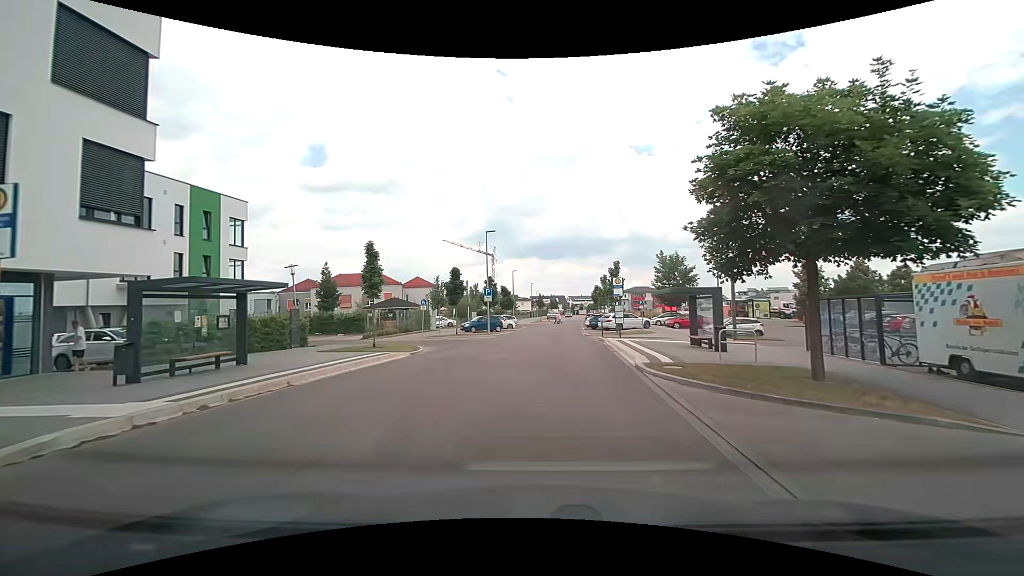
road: tertiary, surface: asphalt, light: Day
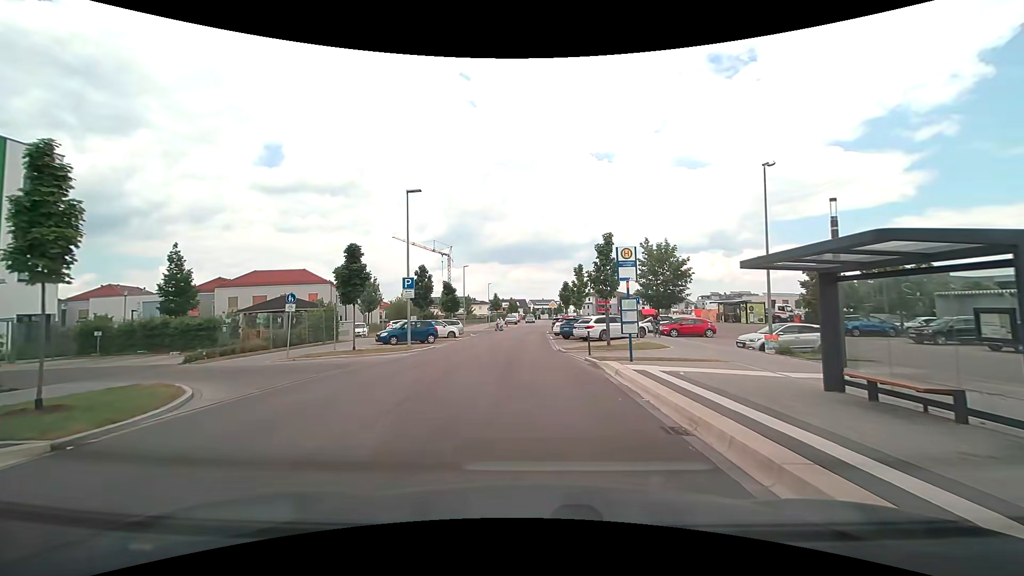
(+0.7, +13.6) m; +5°
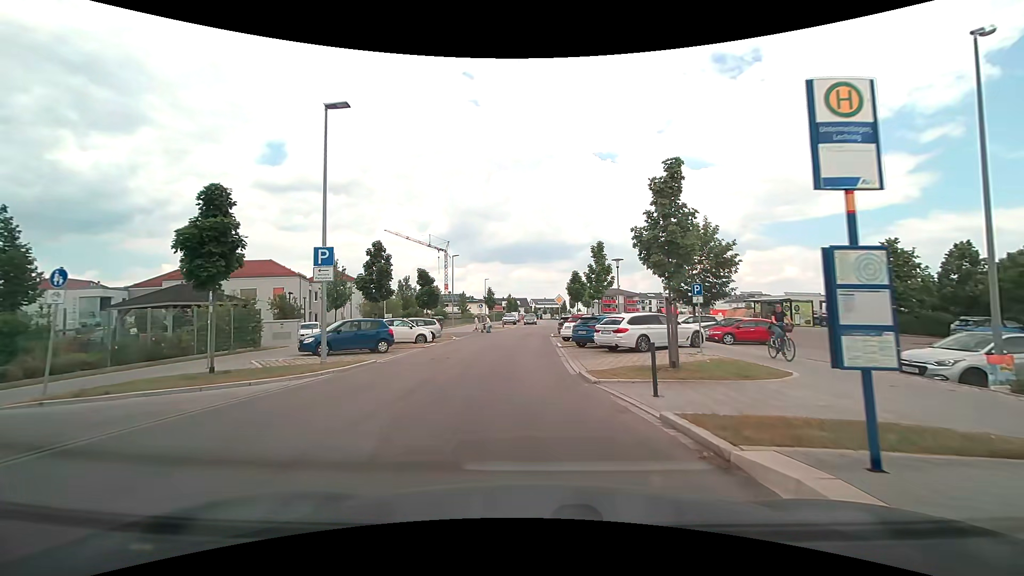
(0.0, +10.4) m; 0°
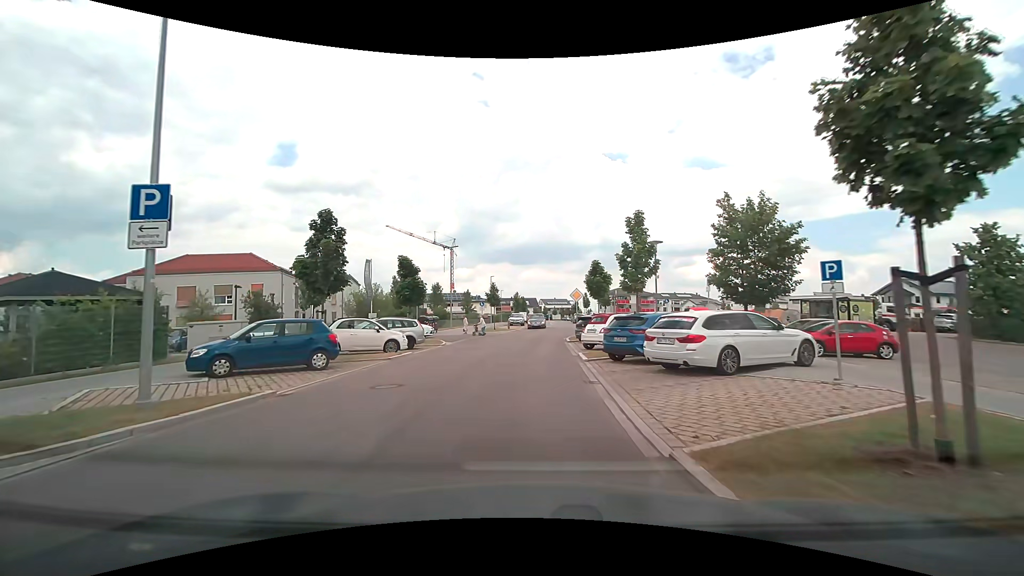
(0.0, +7.4) m; -1°
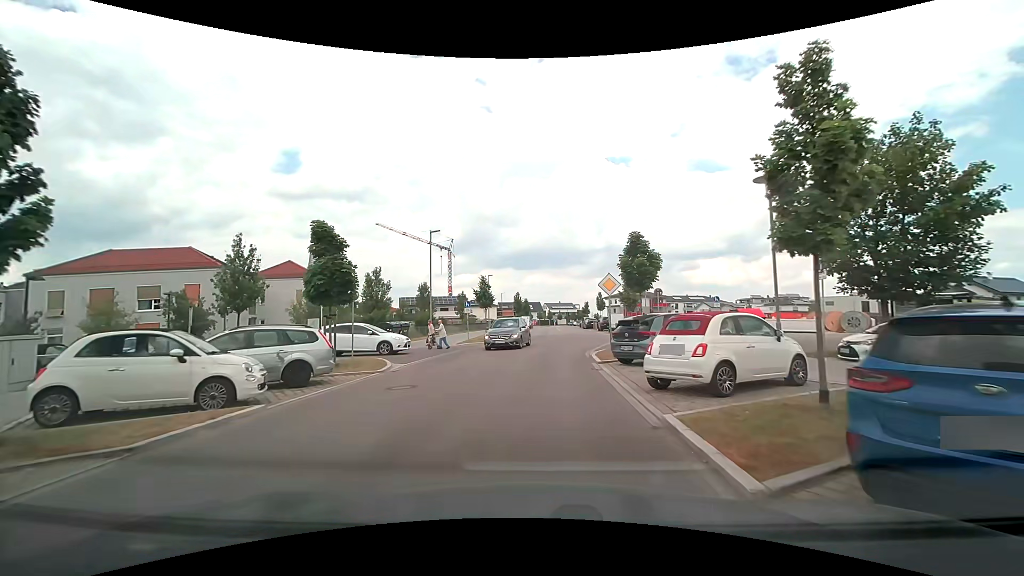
(-0.1, +11.5) m; -1°
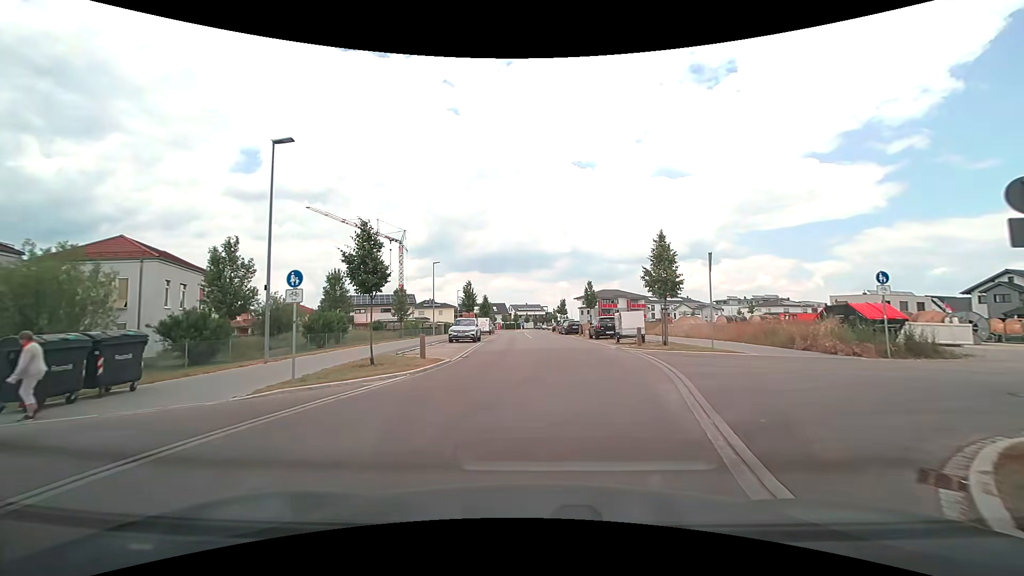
(+0.3, +19.6) m; +4°
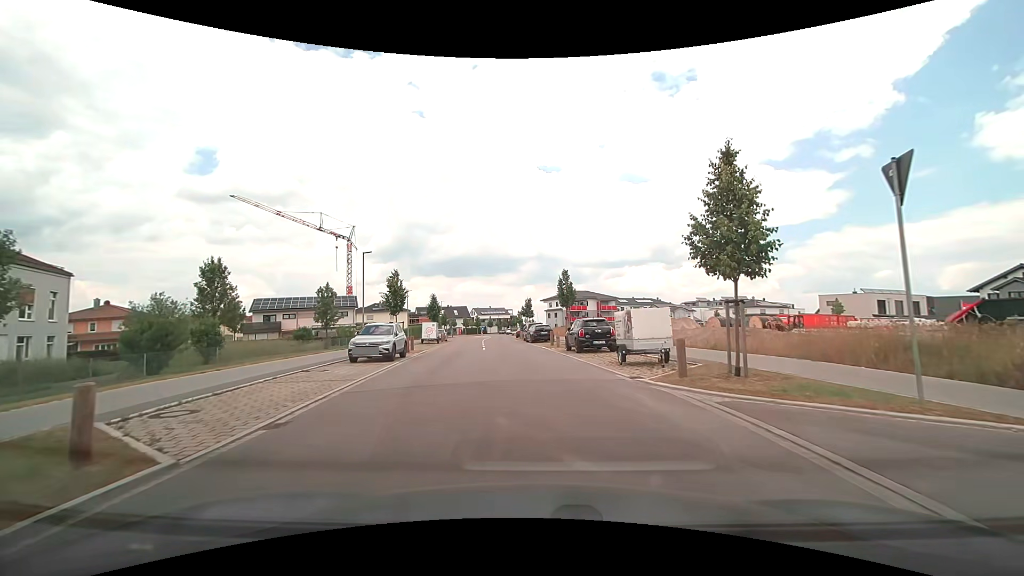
(+0.5, +11.7) m; +5°
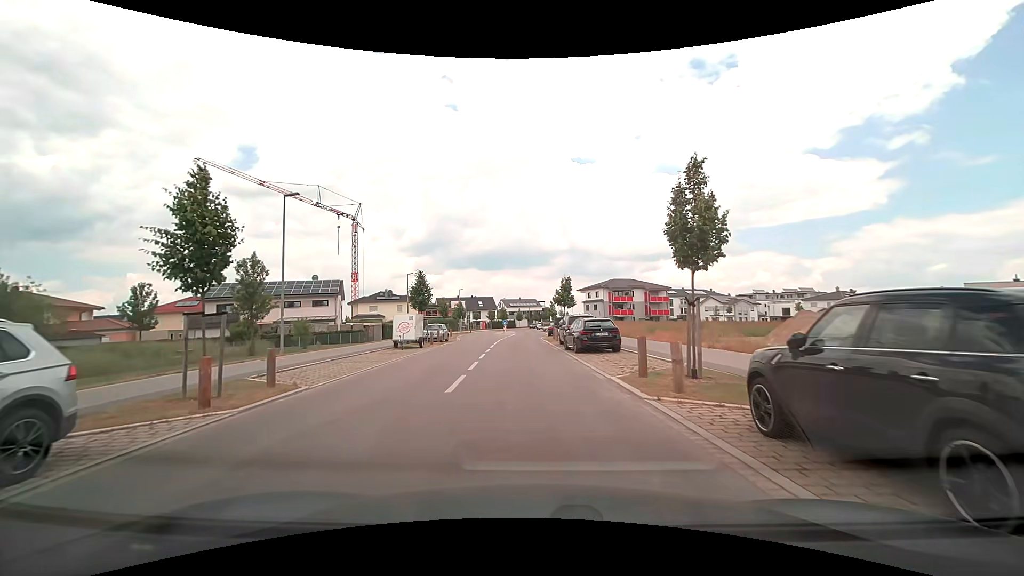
(-0.7, +19.2) m; -4°
